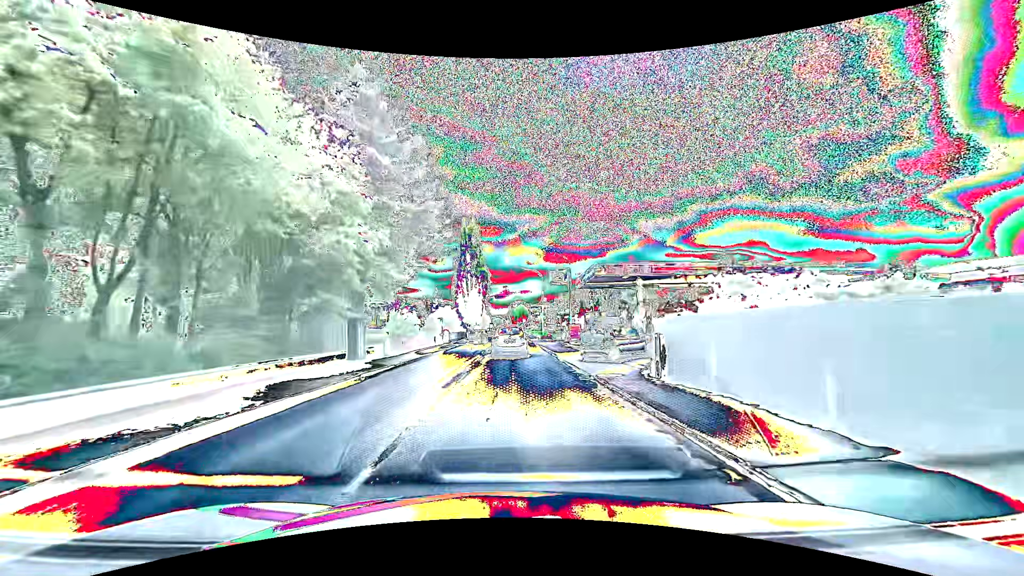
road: primary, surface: asphalt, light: Day
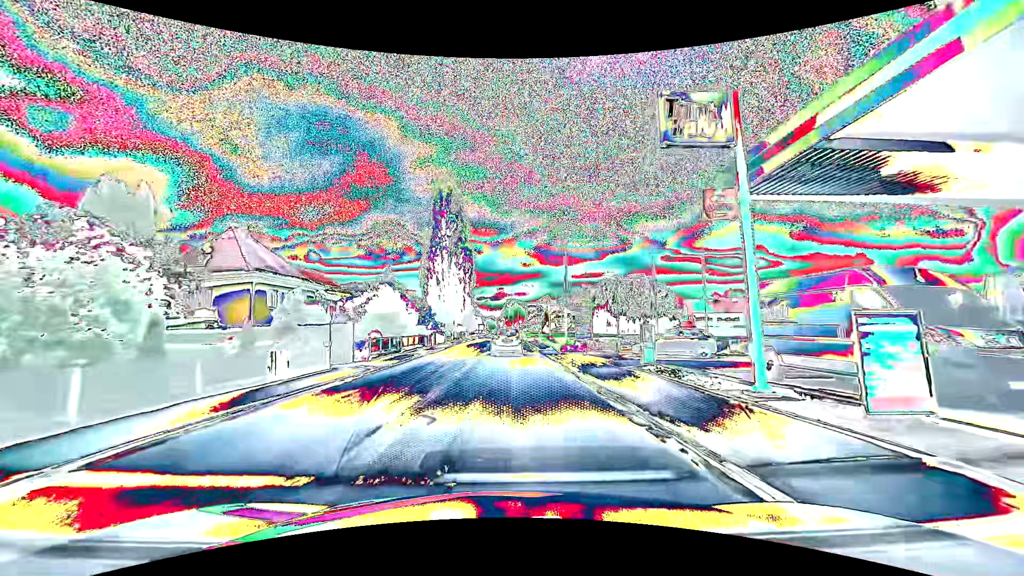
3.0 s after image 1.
(+0.2, +31.4) m; +1°
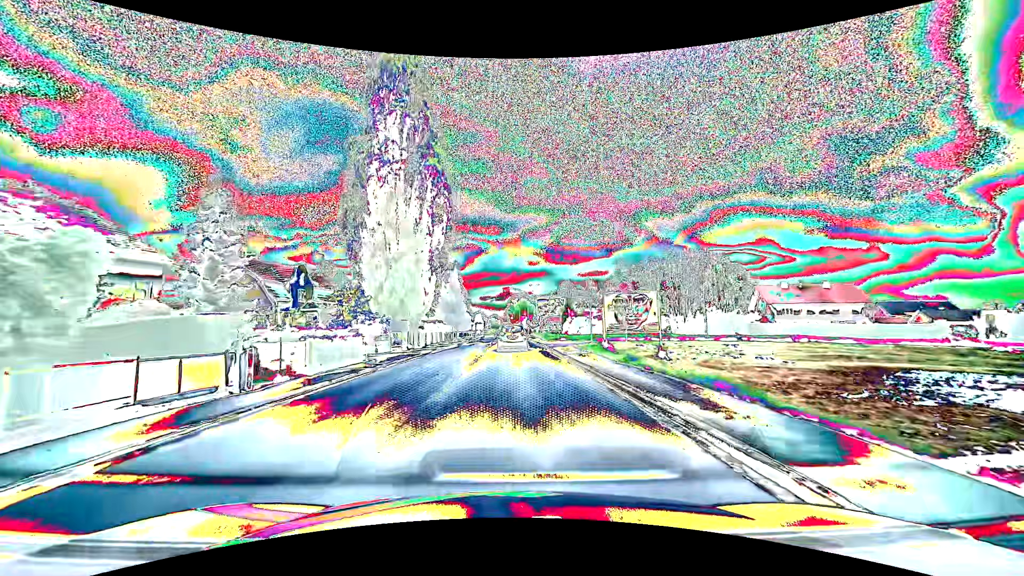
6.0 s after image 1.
(-0.5, +35.7) m; -1°
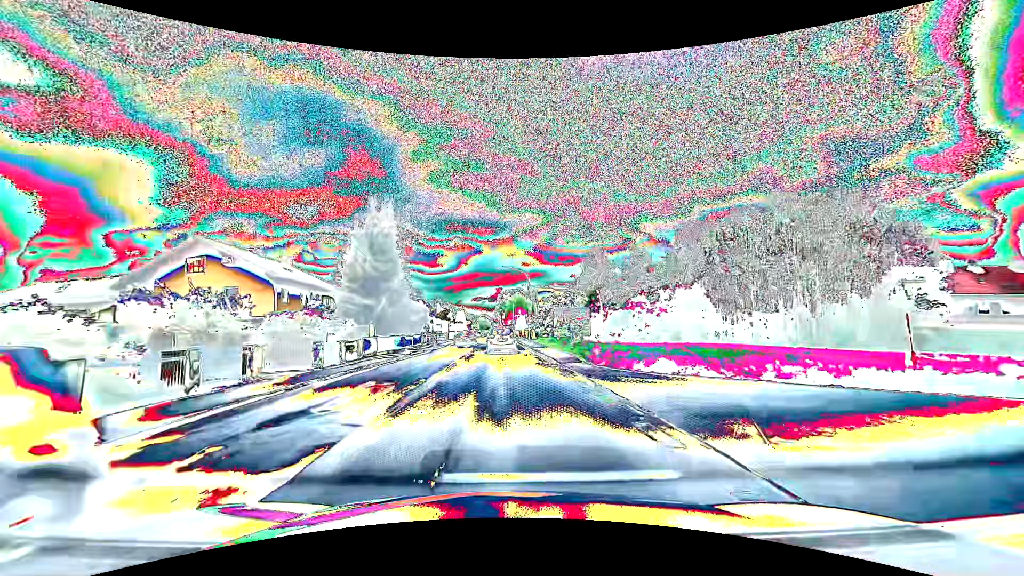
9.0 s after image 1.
(+0.4, +37.9) m; +1°
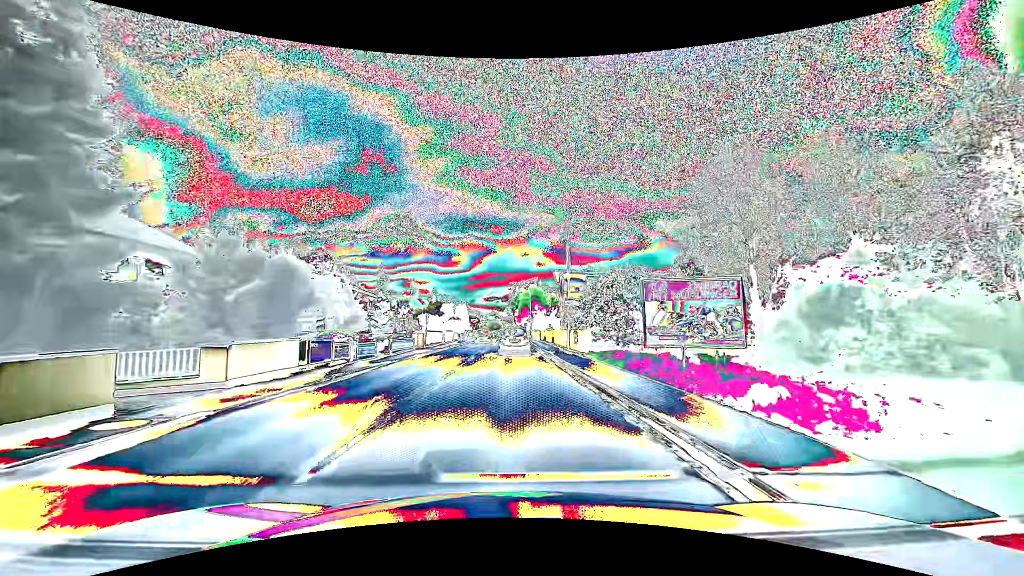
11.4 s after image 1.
(-0.4, +30.4) m; -1°
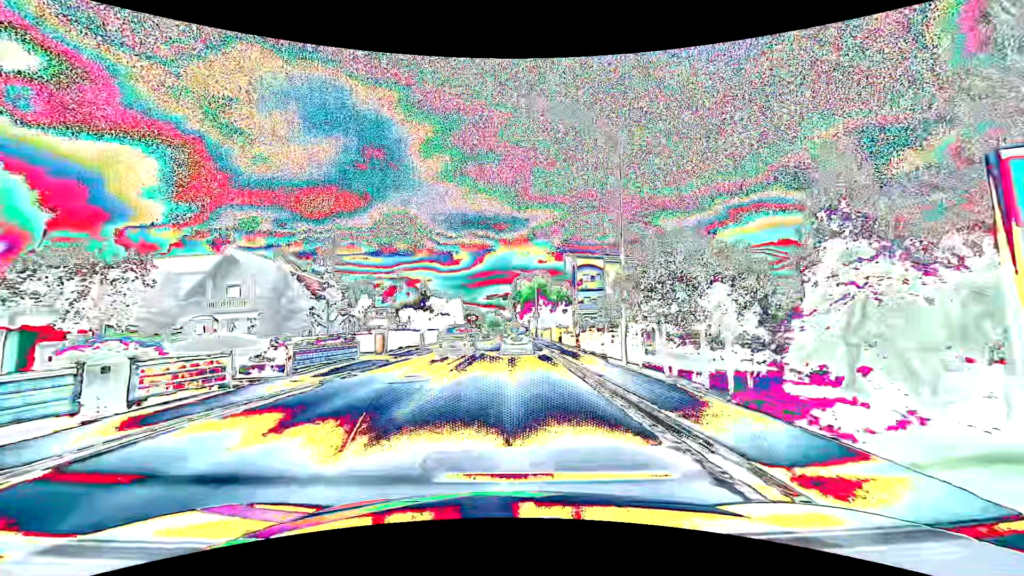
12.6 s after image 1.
(0.0, +14.9) m; 0°
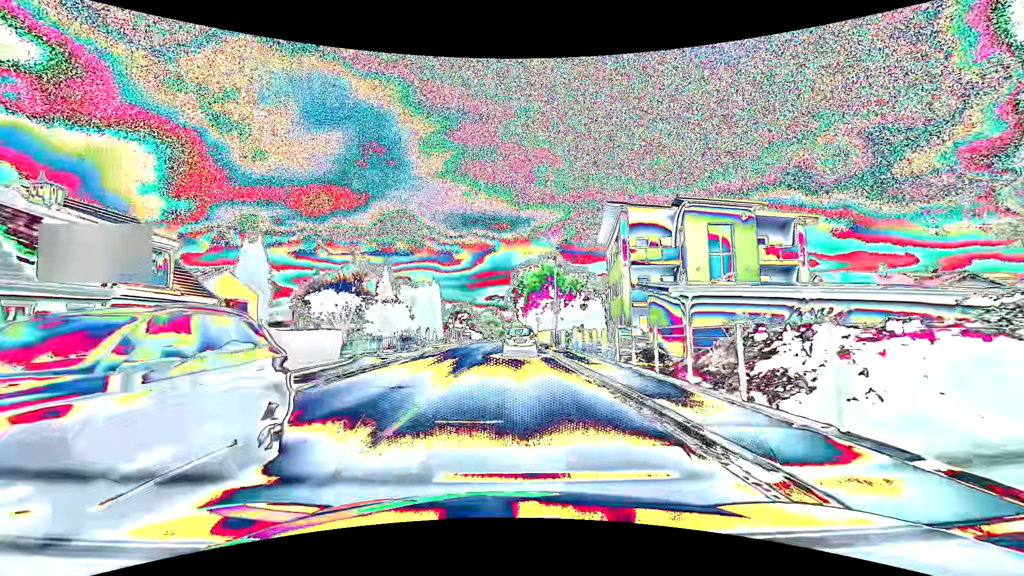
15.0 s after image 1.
(0.0, +29.2) m; 0°
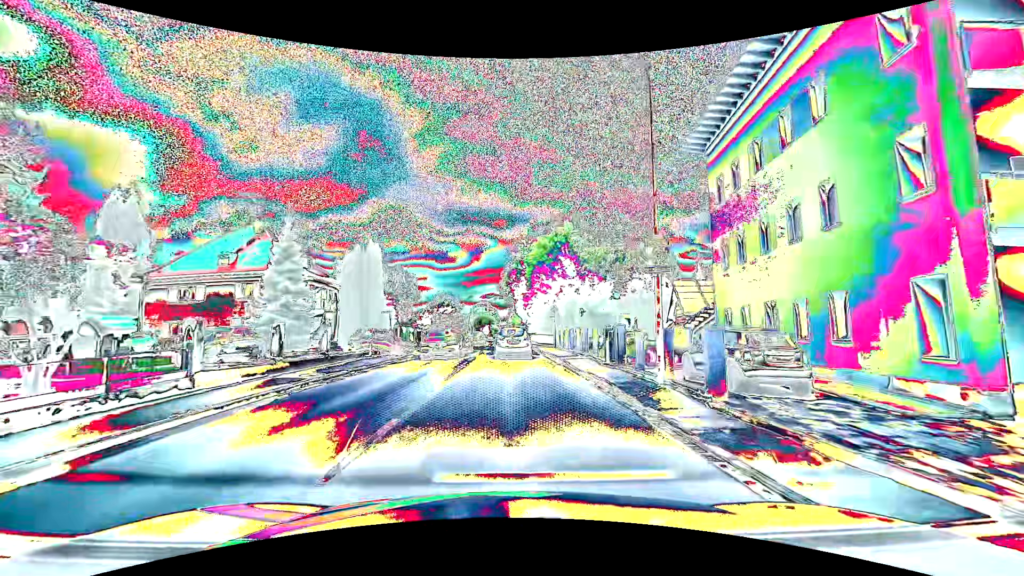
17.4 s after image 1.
(+0.1, +28.2) m; +1°
(0, +10) (0, +20) (0, +30) (0, +40) (-1, +50) (-1, +60) (-1, +70) (-1, +80) (-1, +90) (-1, +100) m
